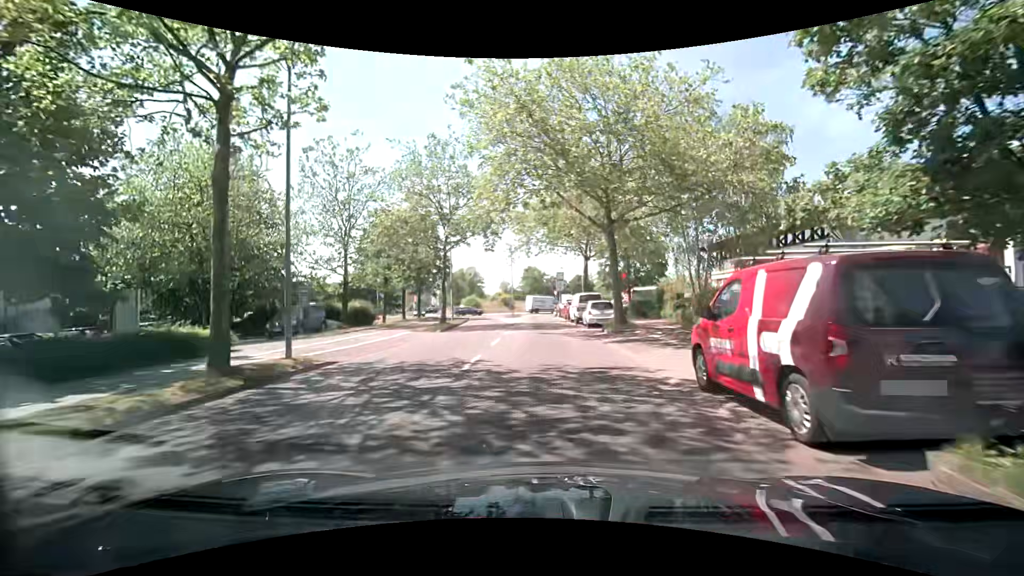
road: tertiary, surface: asphalt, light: Day
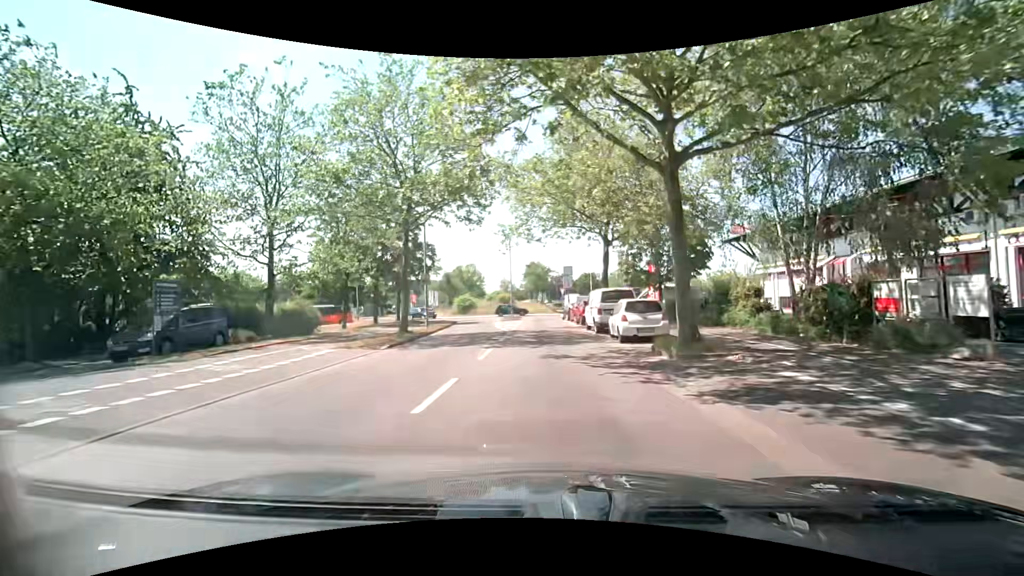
(-0.1, +9.9) m; -1°
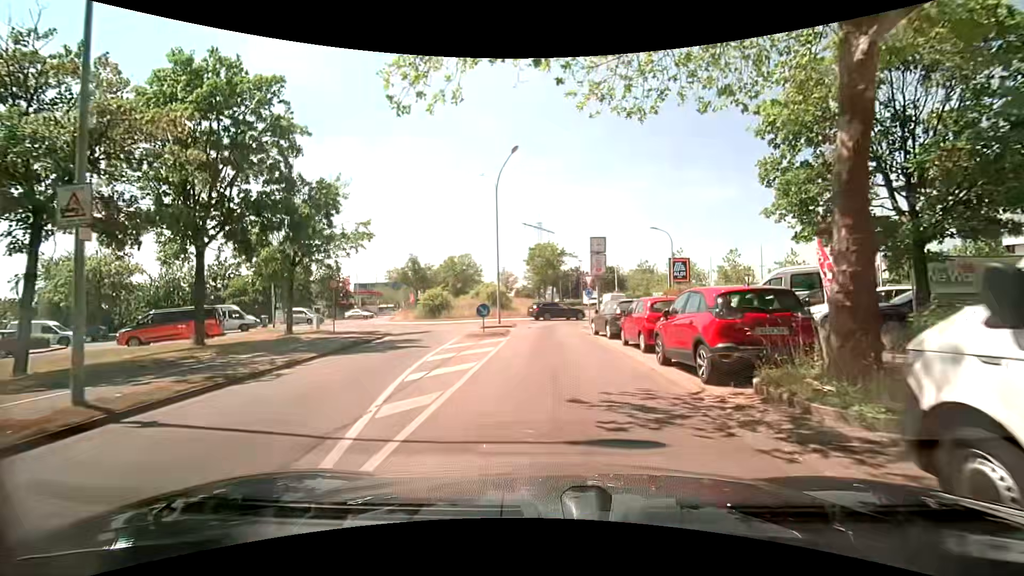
(-0.1, +22.3) m; -1°
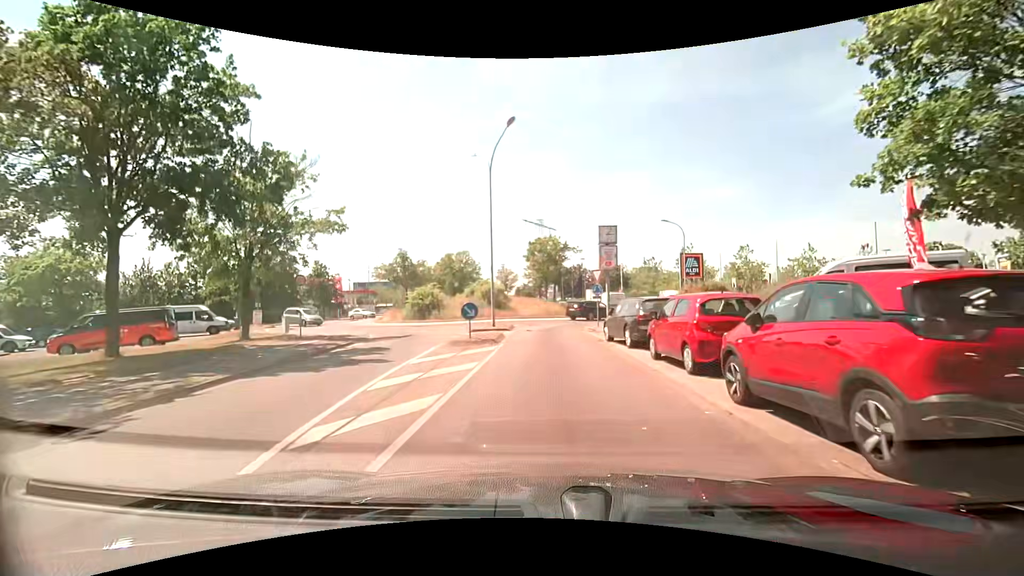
(0.0, +4.1) m; -2°
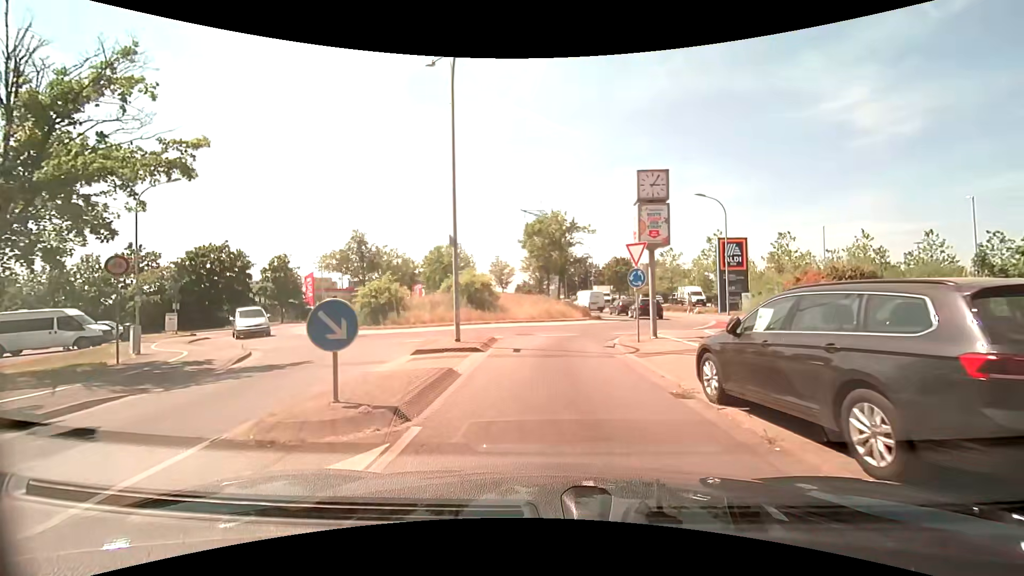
(+0.2, +10.5) m; 0°
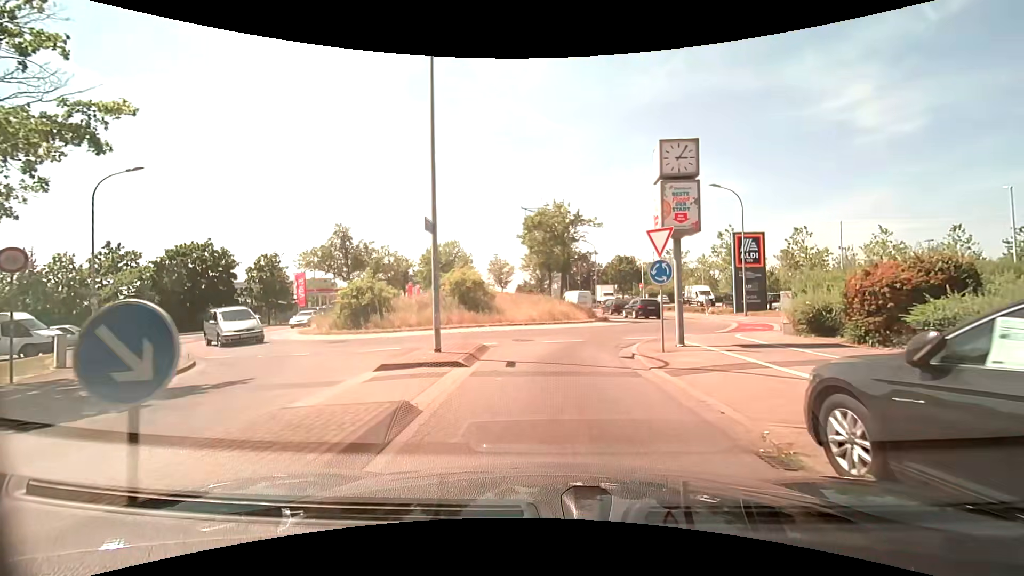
(0.0, +2.9) m; +1°
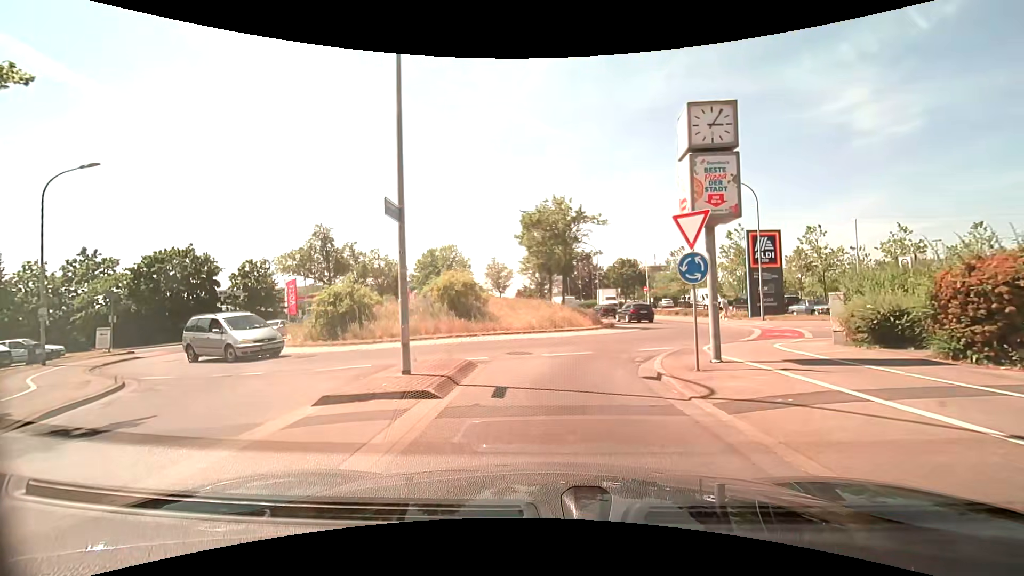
(0.0, +2.6) m; +1°
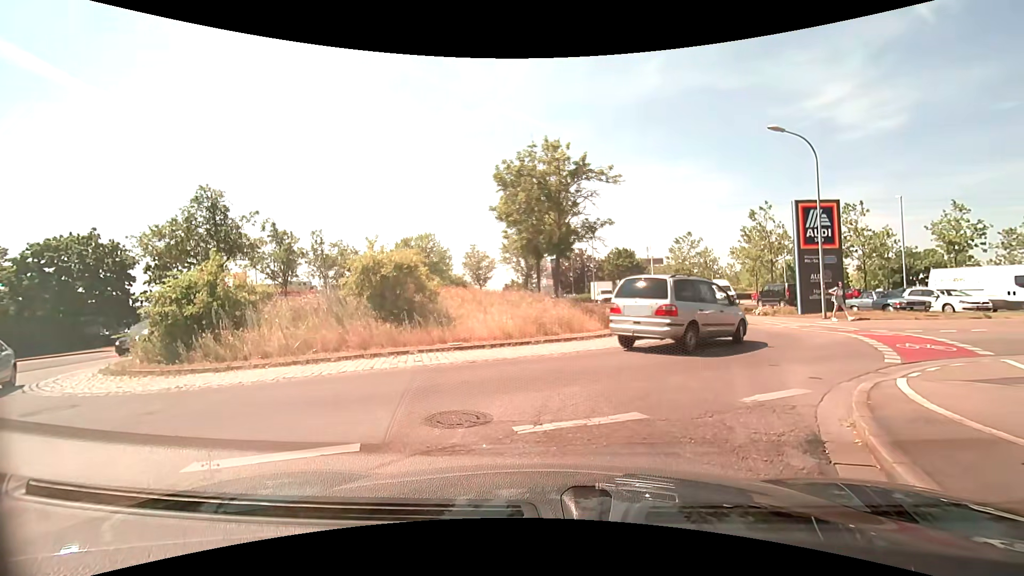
(0.0, +8.2) m; -1°
(+2, +10) (+7, +18) (+8, +28) (+7, +38) (+5, +48) (+1, +57) (-2, +67) (-4, +77) (-4, +87) (-5, +97) m
